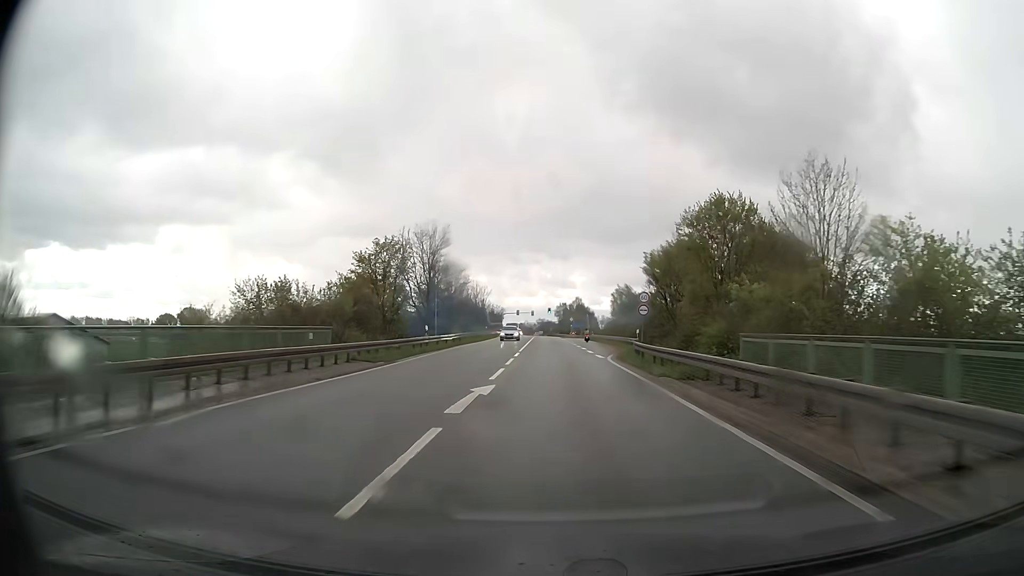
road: primary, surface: asphalt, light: Day
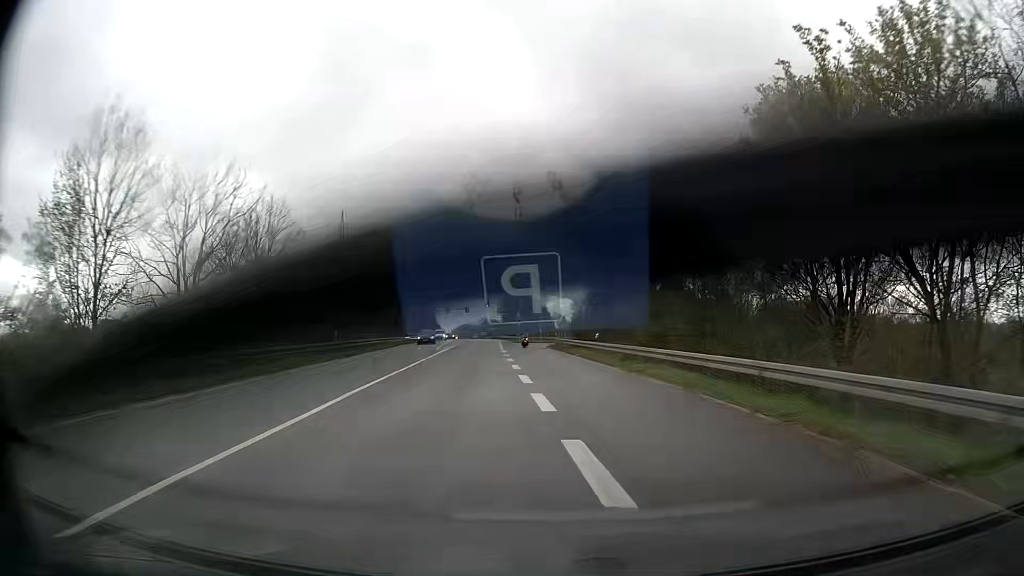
(+1.3, +43.4) m; +5°
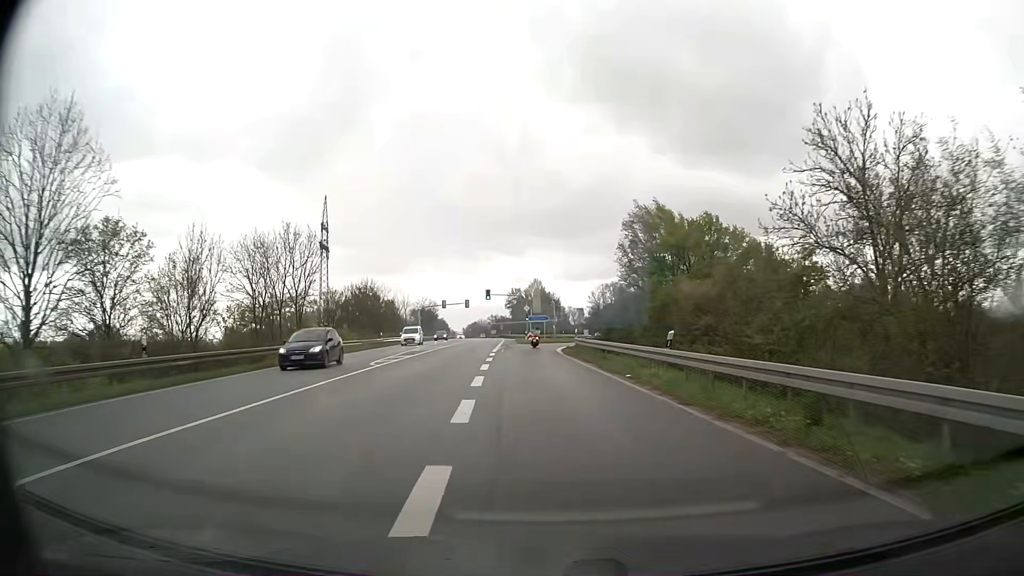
(-0.1, +19.7) m; -1°
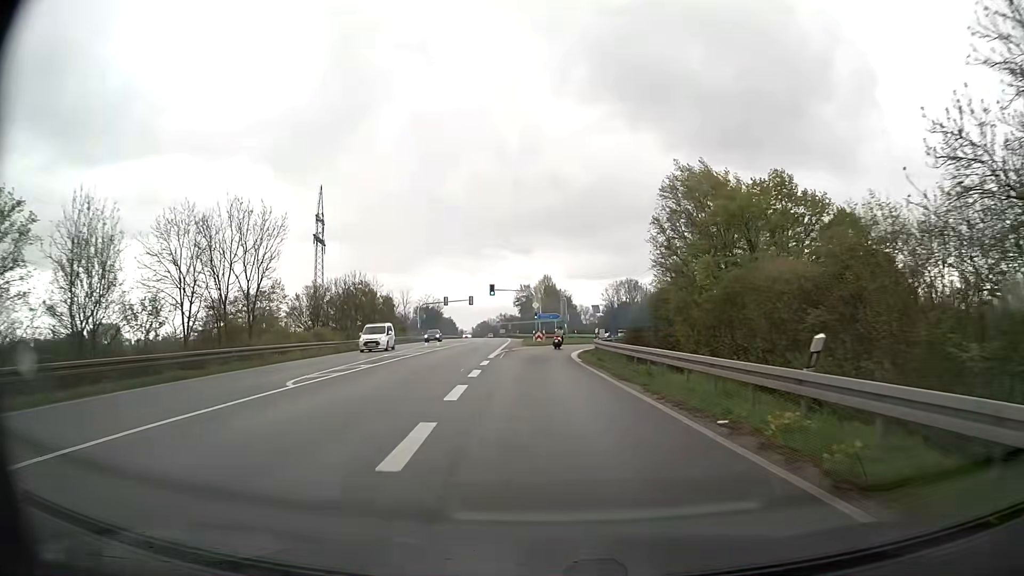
(-0.1, +9.2) m; -1°
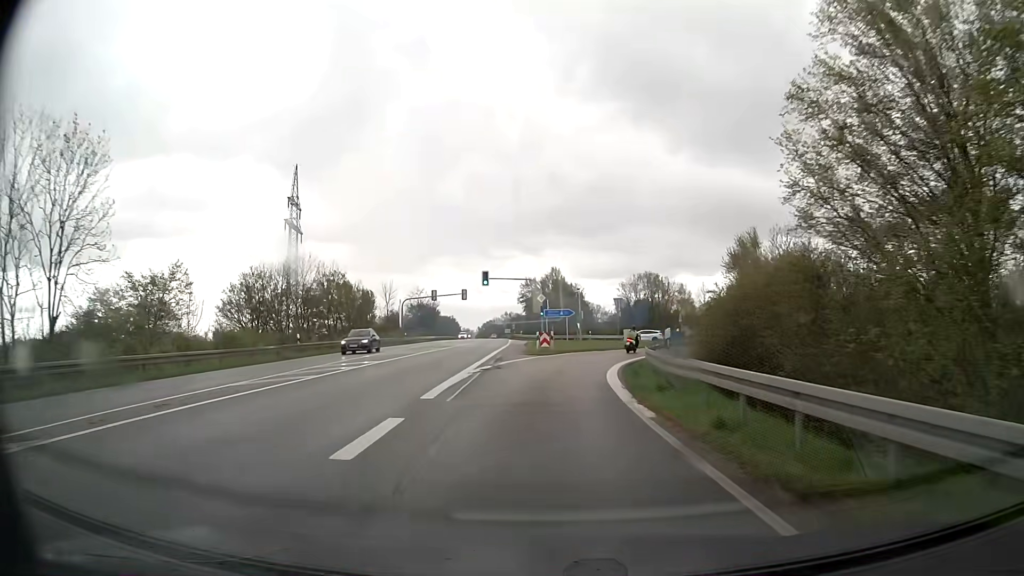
(-0.1, +17.4) m; -1°
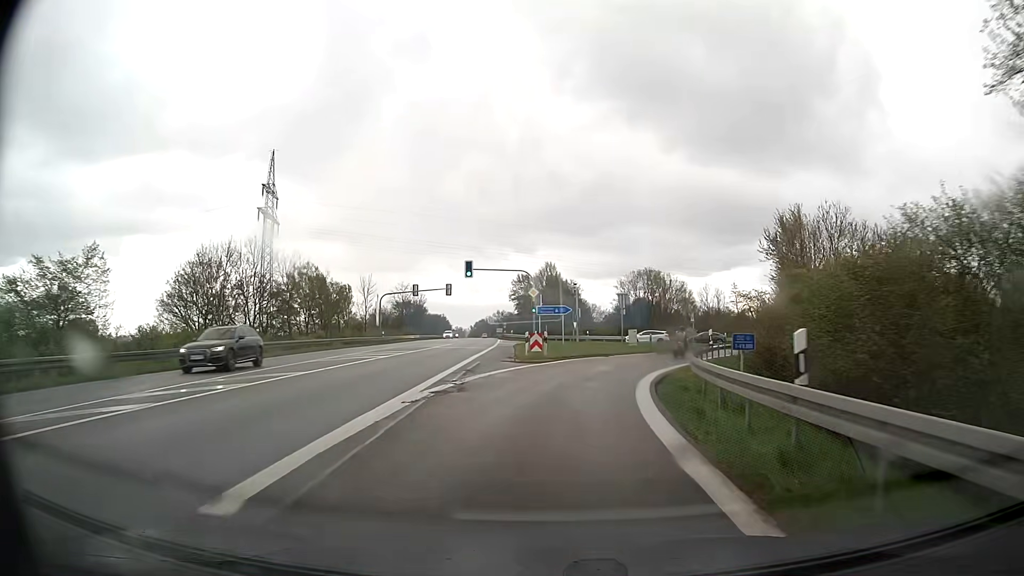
(0.0, +8.3) m; +1°
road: motorway_link
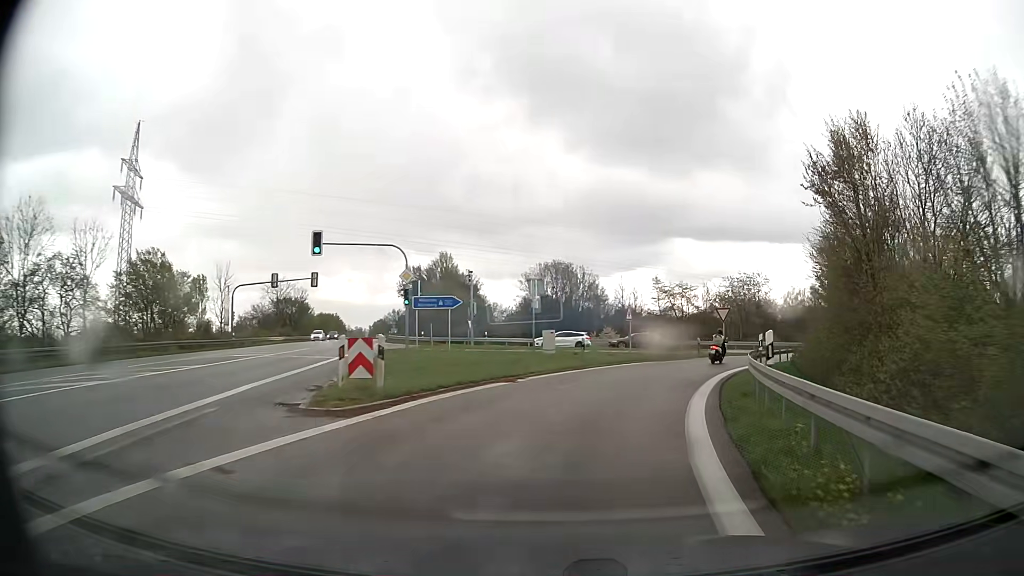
(+1.0, +15.7) m; +8°
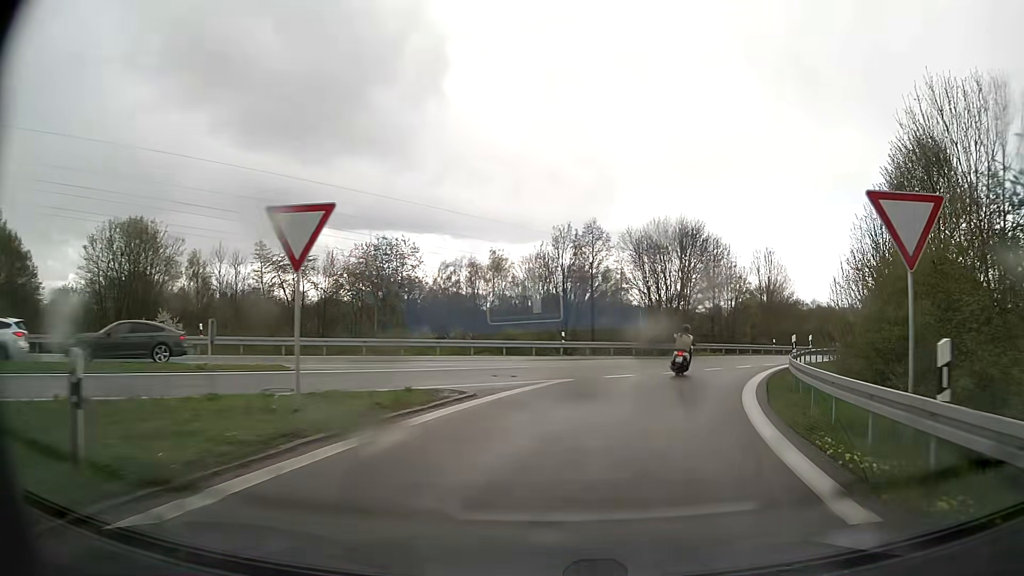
(+9.1, +33.4) m; +31°
(+1, +10) (+3, +20) (+7, +29) (+13, +37) (+19, +45) (+26, +52) (+32, +60) (+39, +68) (+45, +75) (+50, +84) m
